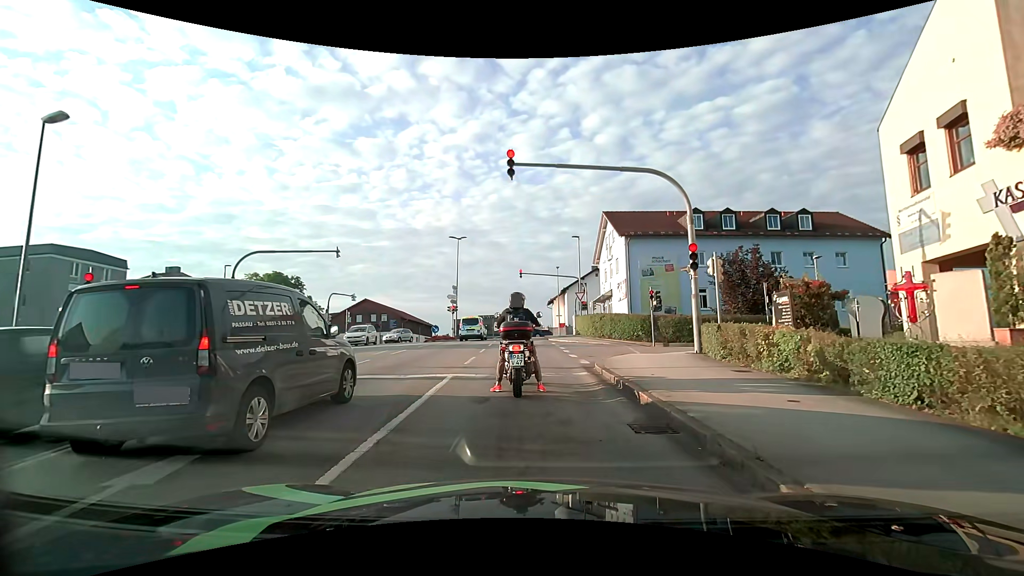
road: tertiary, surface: asphalt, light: Day
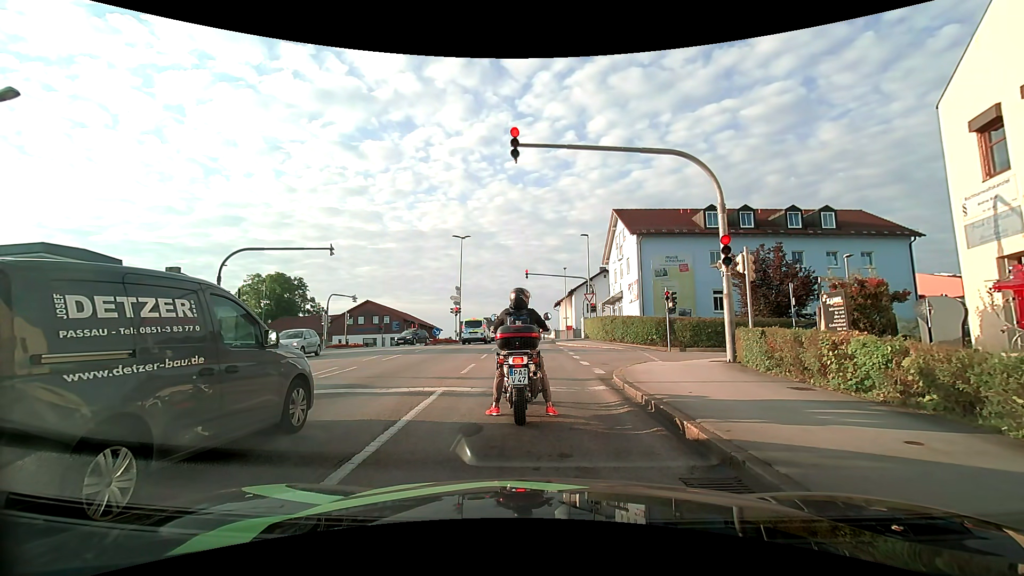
(0.0, +1.9) m; +1°
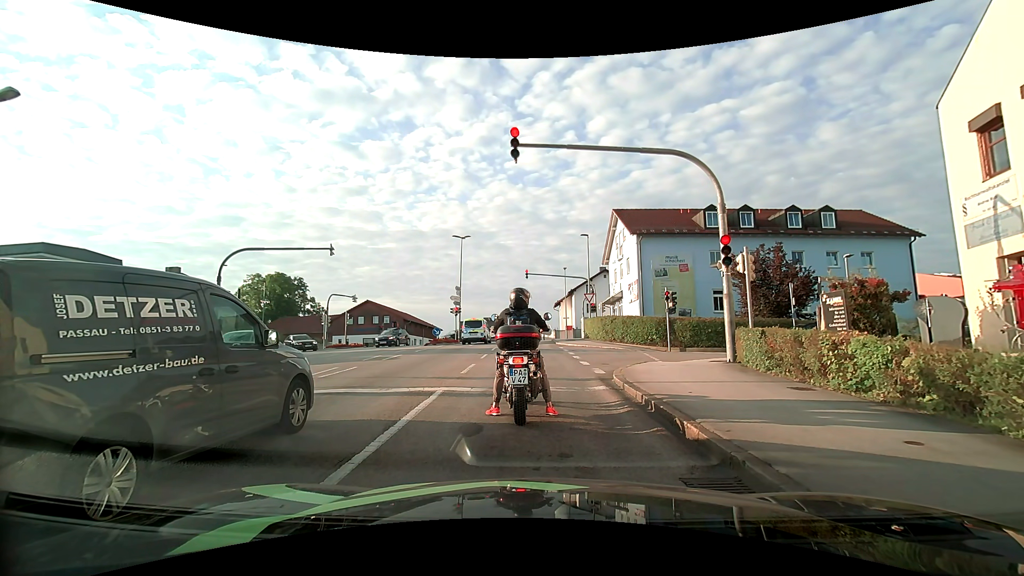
(0.0, 0.0) m; 0°
